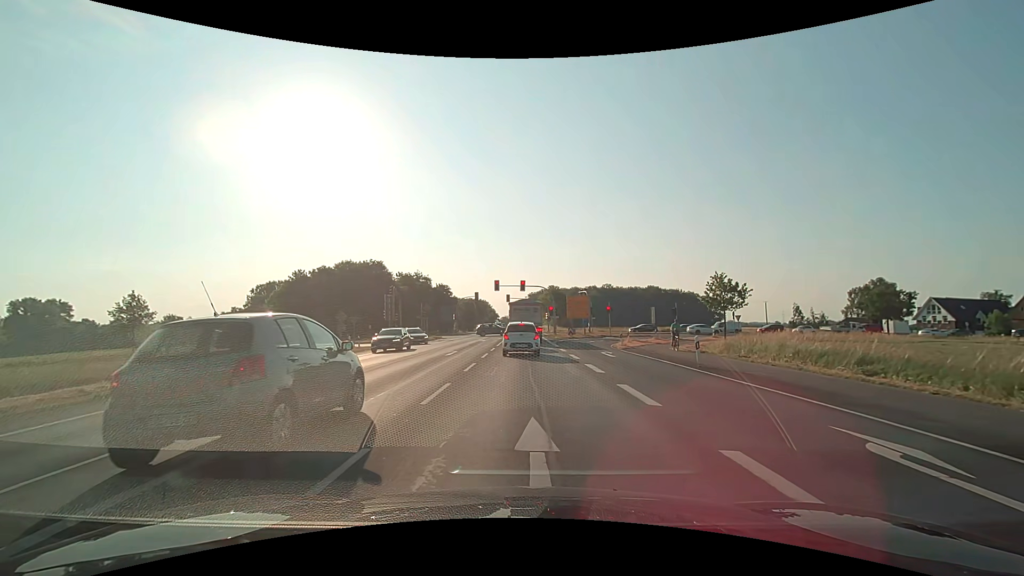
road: primary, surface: asphalt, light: Day
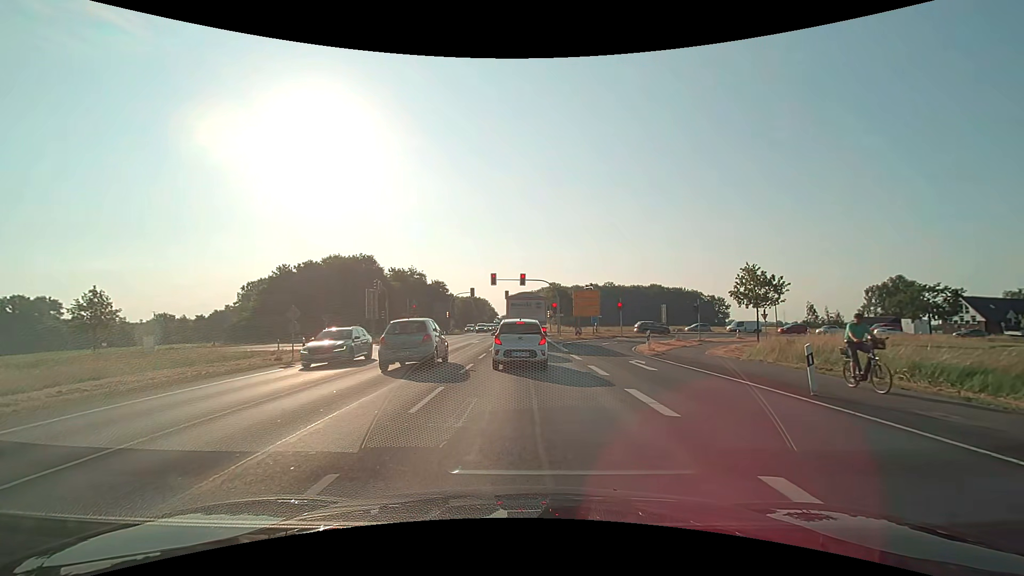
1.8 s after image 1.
(0.0, +6.8) m; 0°
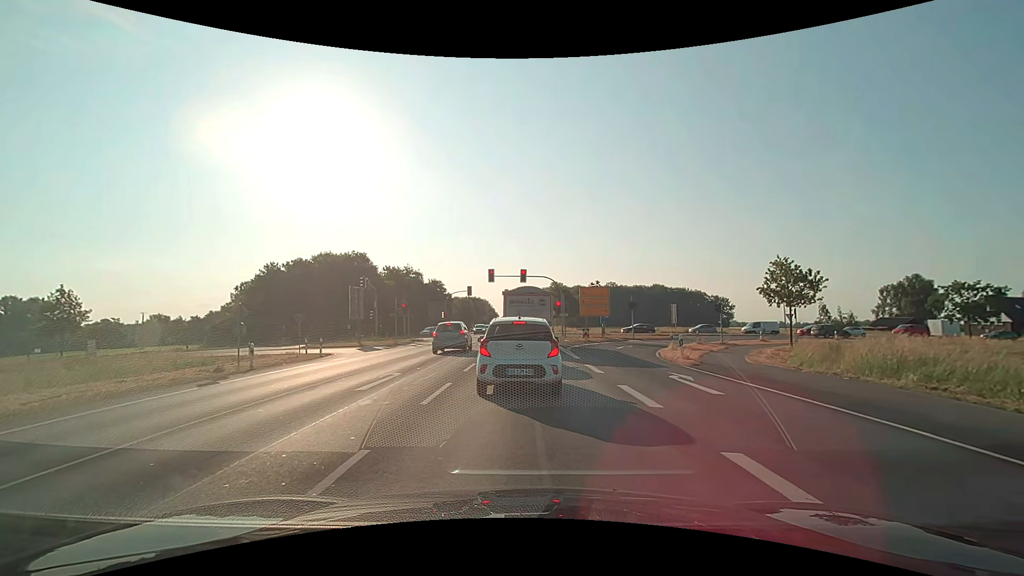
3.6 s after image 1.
(0.0, +5.1) m; 0°
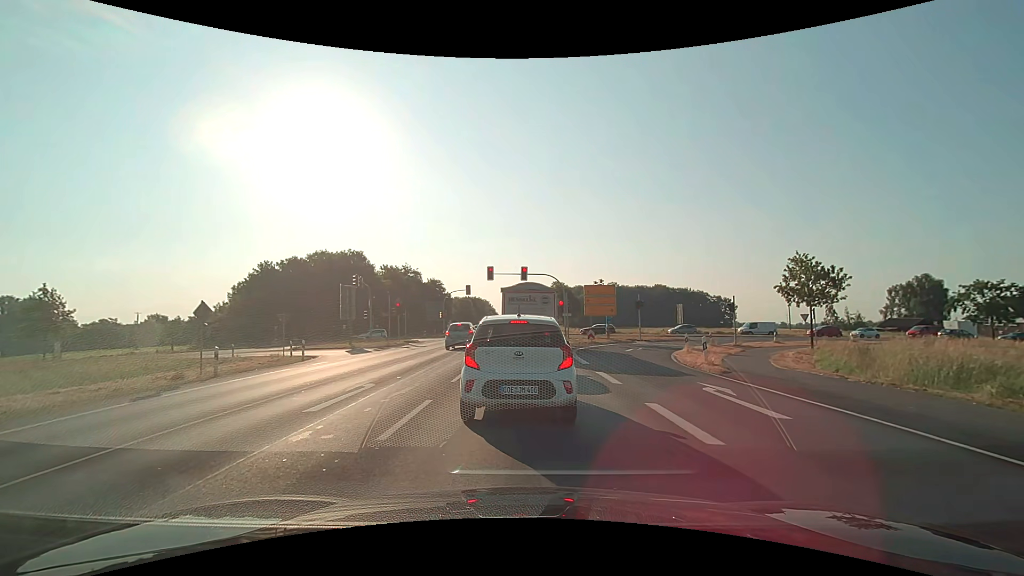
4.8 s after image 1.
(0.0, +2.5) m; 0°
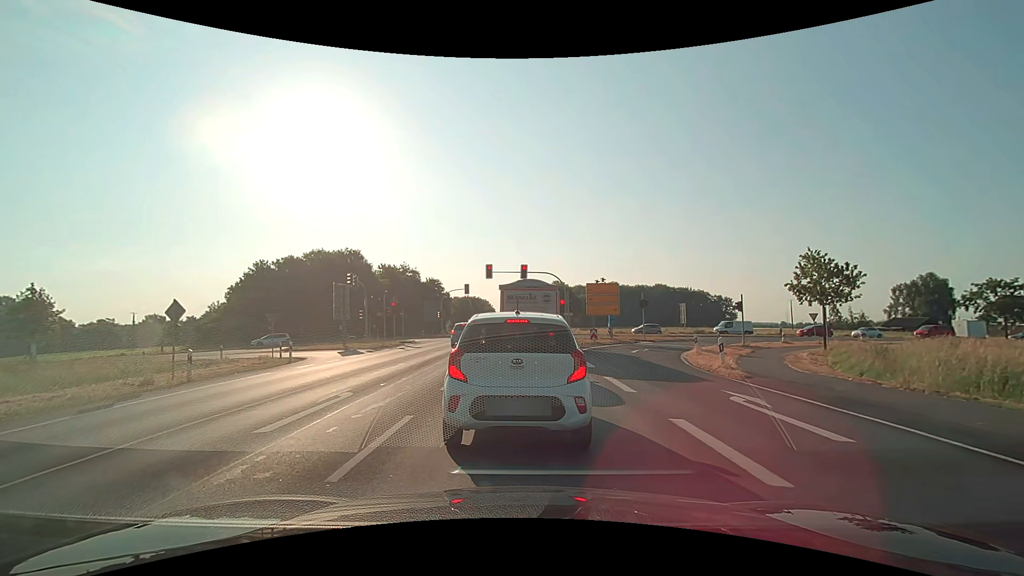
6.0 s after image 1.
(0.0, +1.4) m; -1°
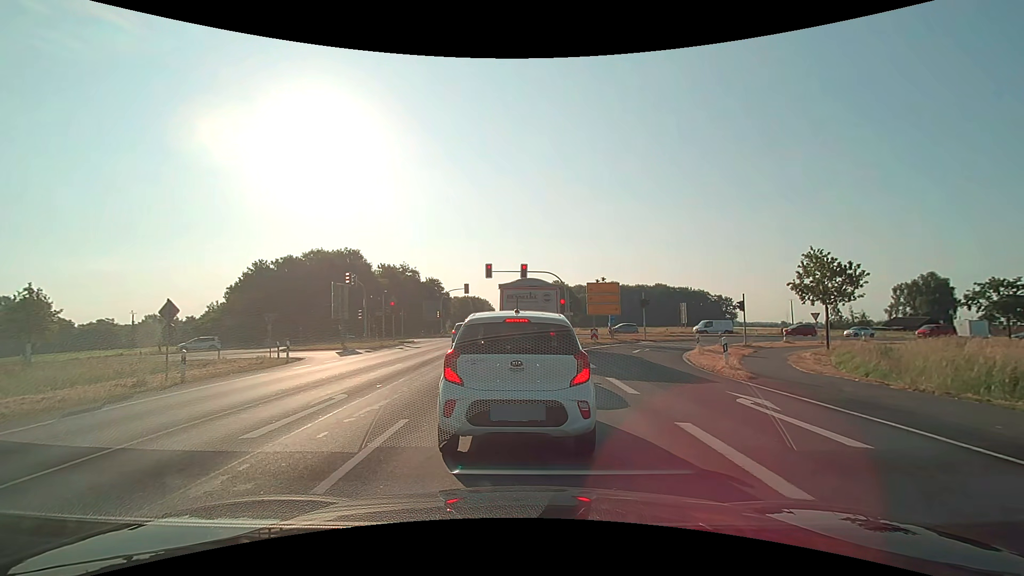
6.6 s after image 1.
(0.0, +0.3) m; 0°
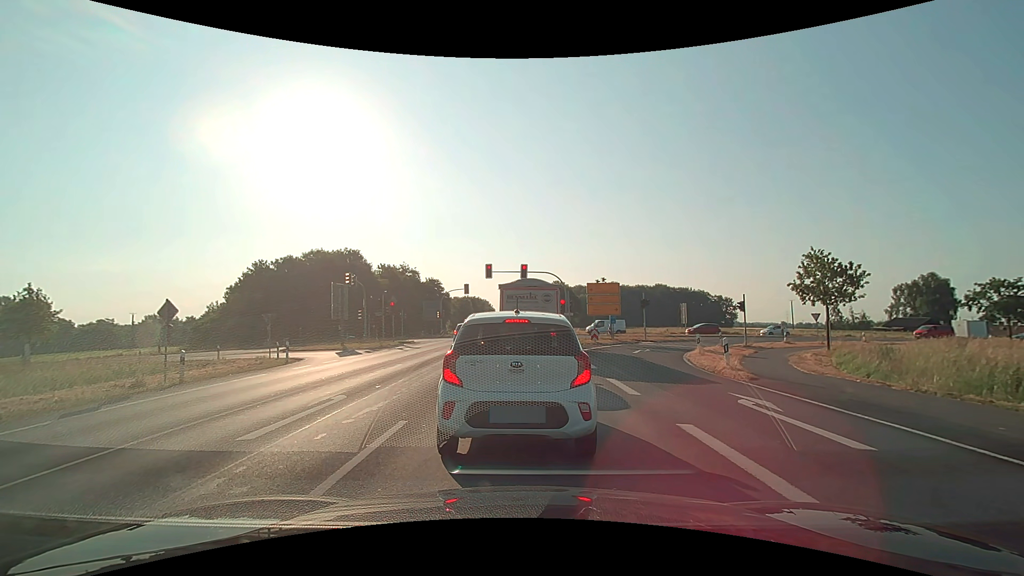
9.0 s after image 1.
(0.0, +0.1) m; 0°
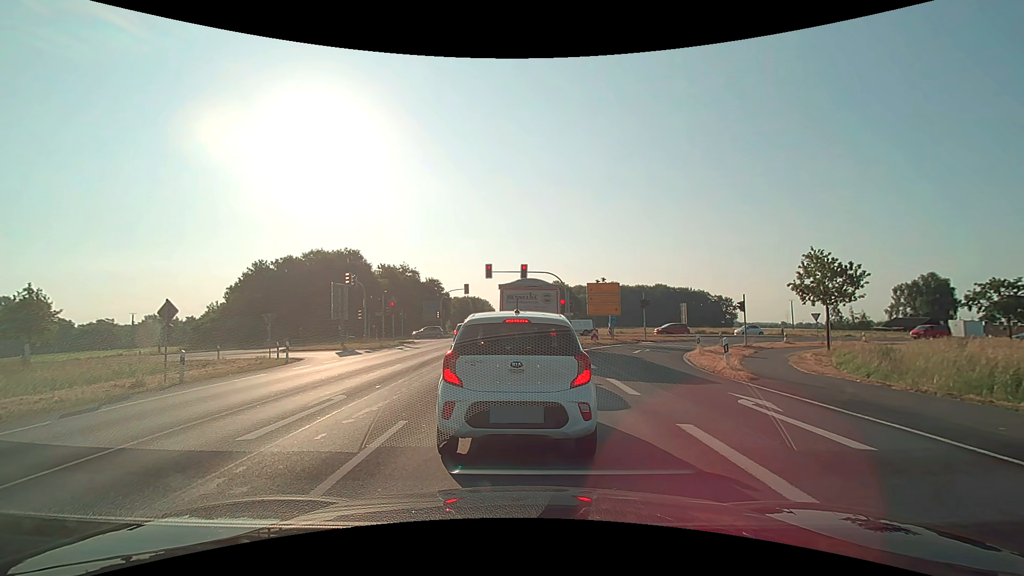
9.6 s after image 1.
(0.0, 0.0) m; 0°
(0, +10) (0, +20) (0, +30) (0, +40) (0, +50) (0, +60) (0, +70) (+1, +80) (+1, +90) (+1, +100) m
